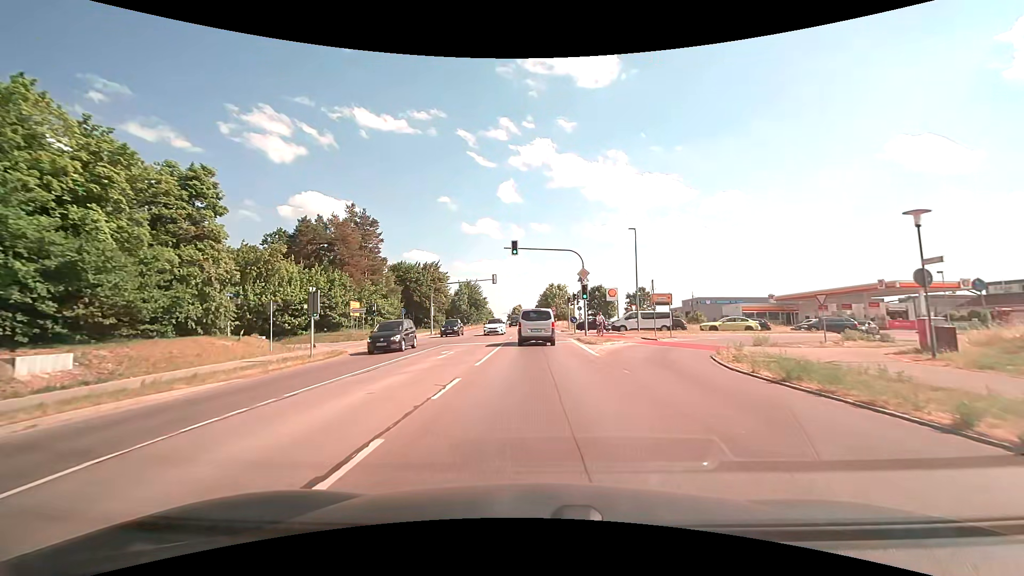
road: secondary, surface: asphalt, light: Day
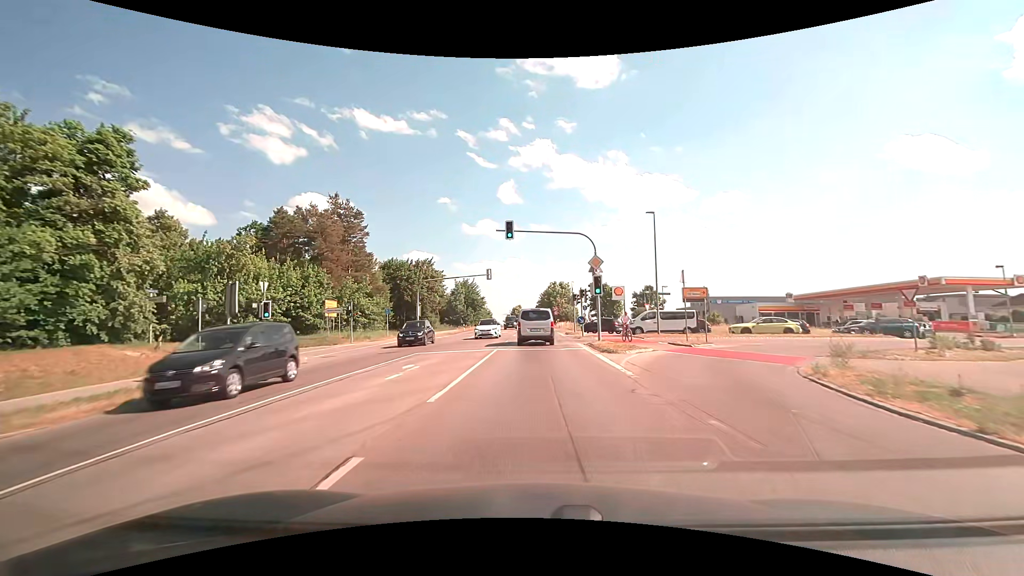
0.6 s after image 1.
(0.0, +6.5) m; 0°
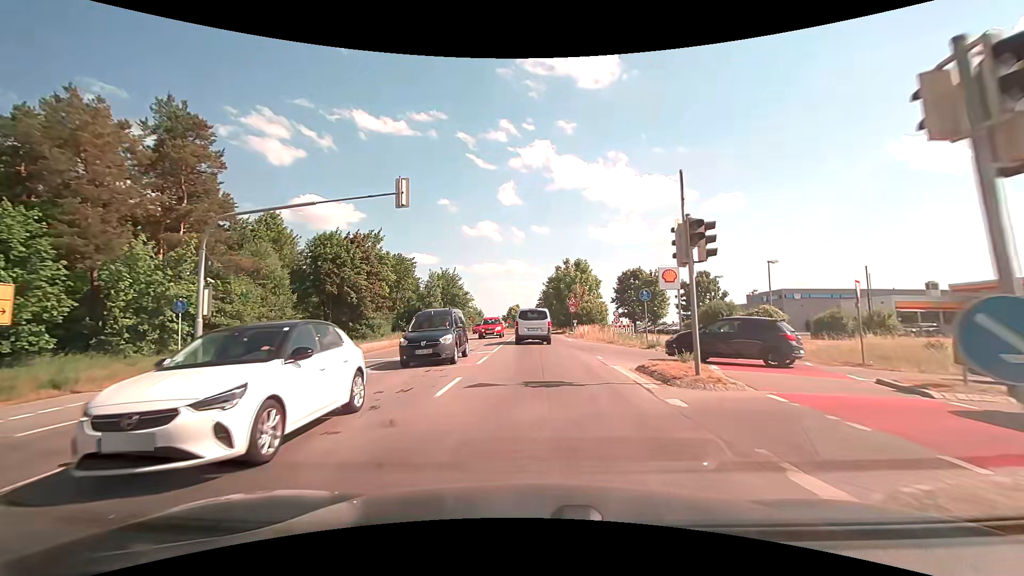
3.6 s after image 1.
(0.0, +31.2) m; 0°
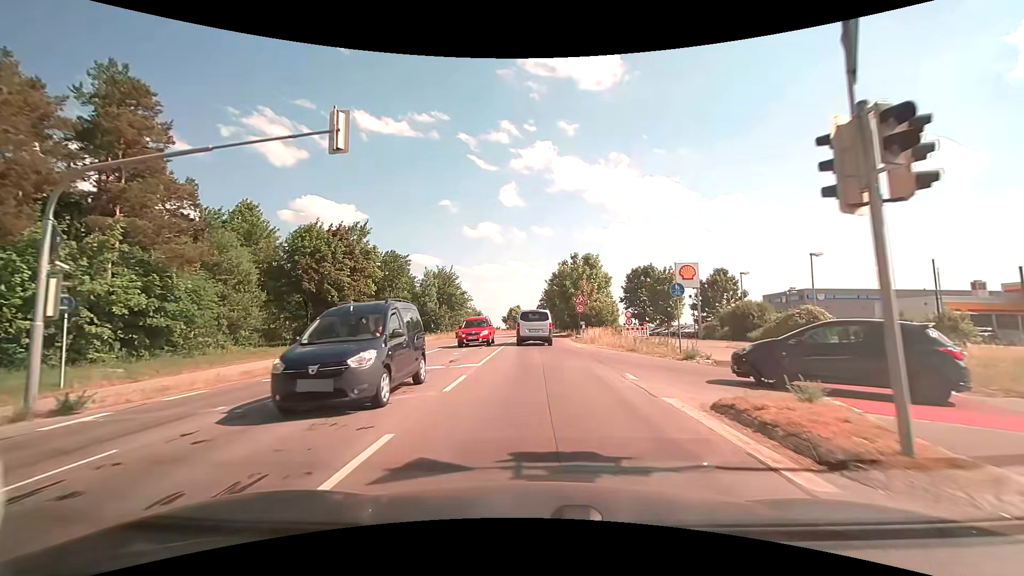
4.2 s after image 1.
(-0.1, +5.6) m; -1°
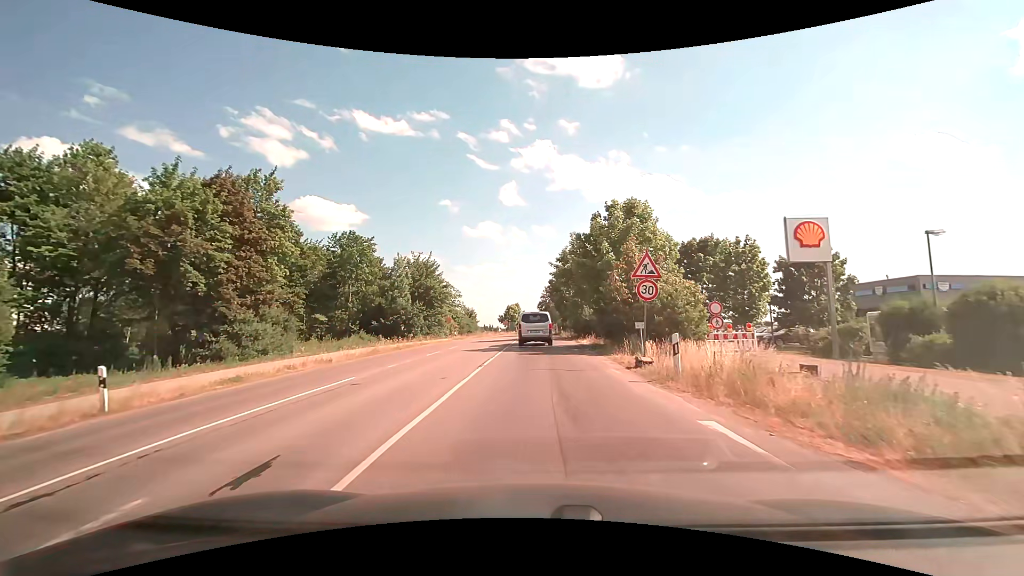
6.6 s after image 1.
(-0.1, +20.0) m; 0°
(0, +10) (0, +20) (0, +30) (0, +40) (0, +50) (0, +60) (0, +70) (0, +80) (0, +90) (0, +100) m
